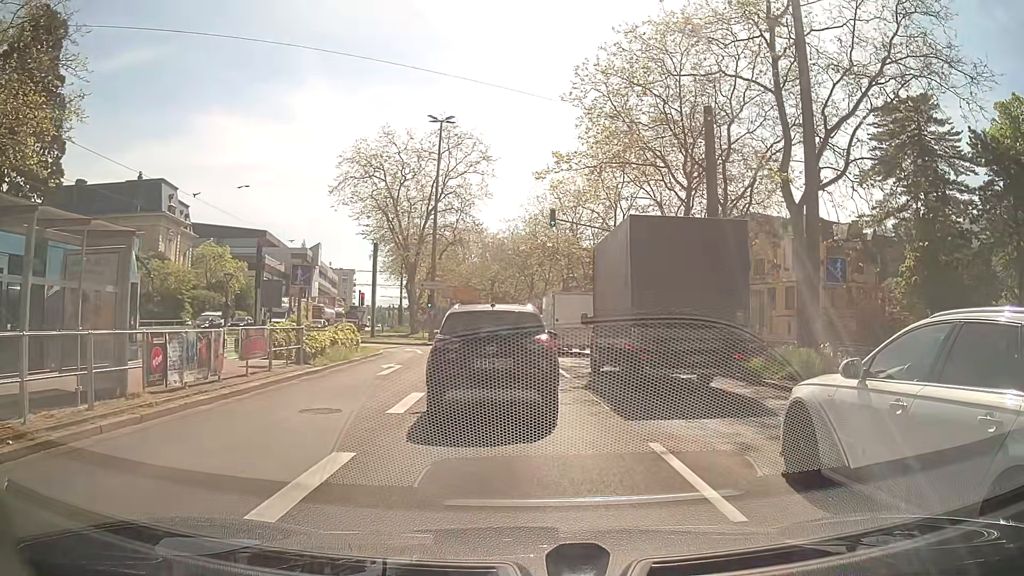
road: primary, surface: asphalt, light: Day
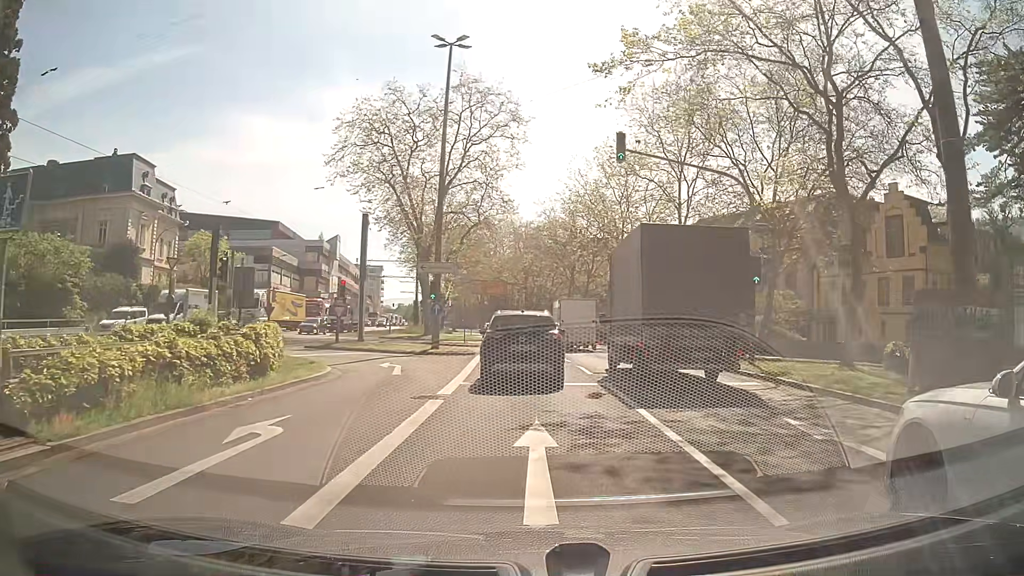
(-1.0, +13.2) m; -5°
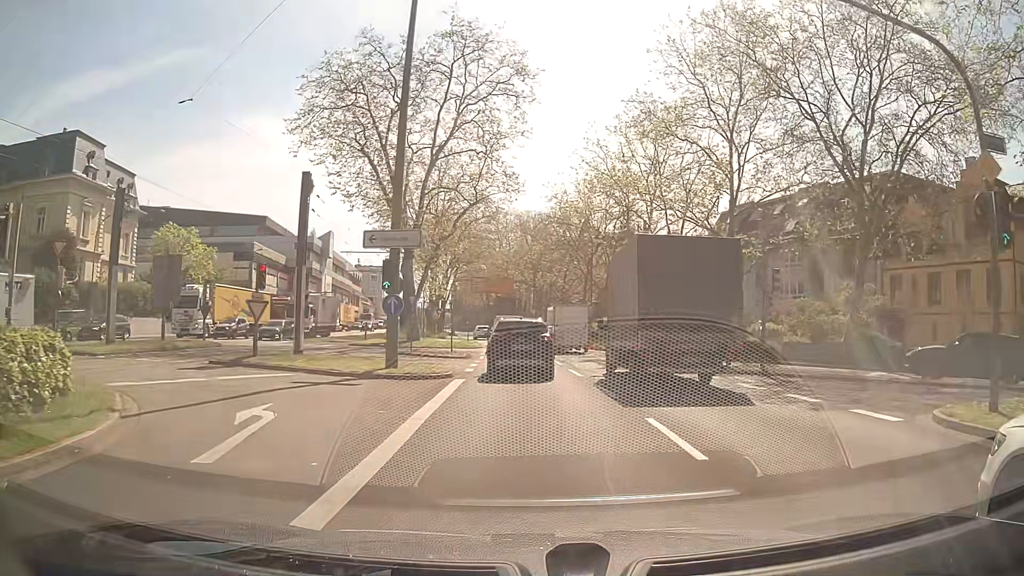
(-0.1, +11.1) m; -1°
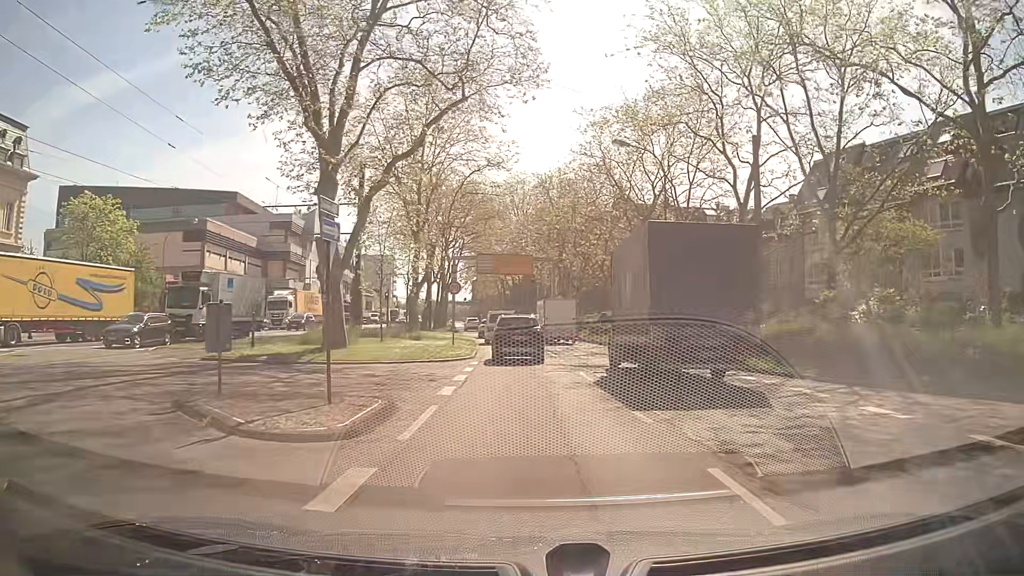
(-0.5, +21.9) m; -3°
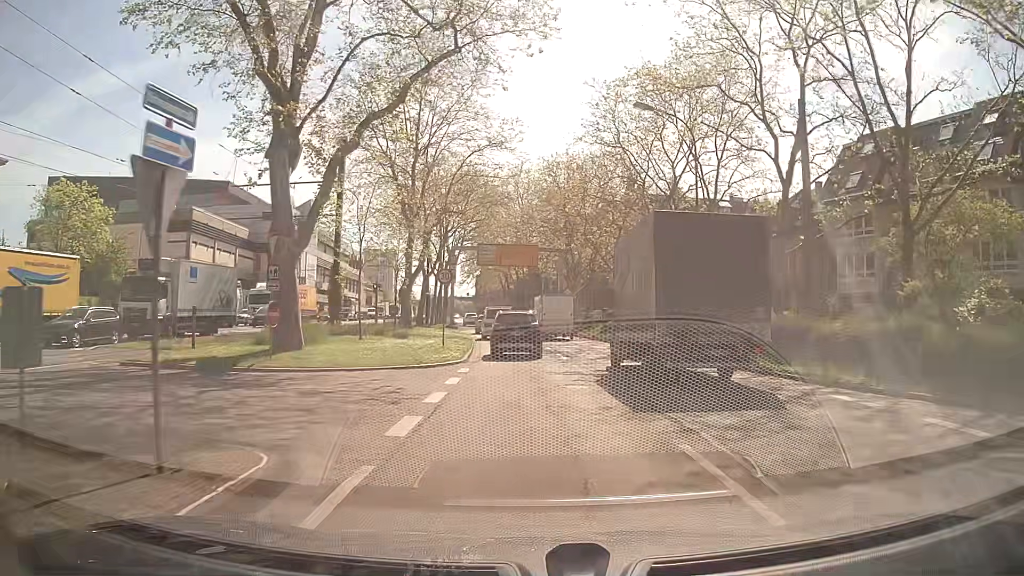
(0.0, +4.9) m; 0°
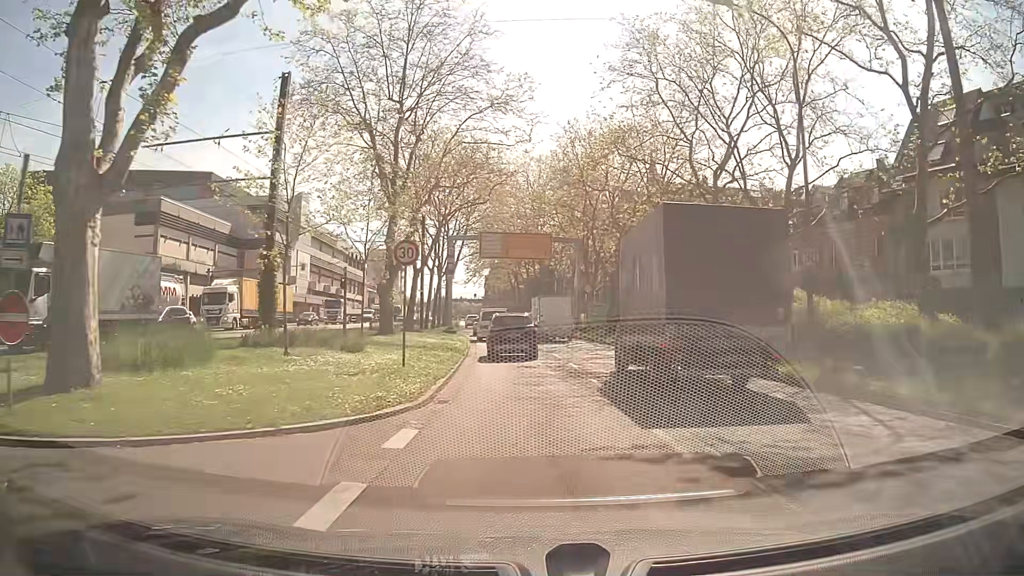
(0.0, +9.5) m; -1°
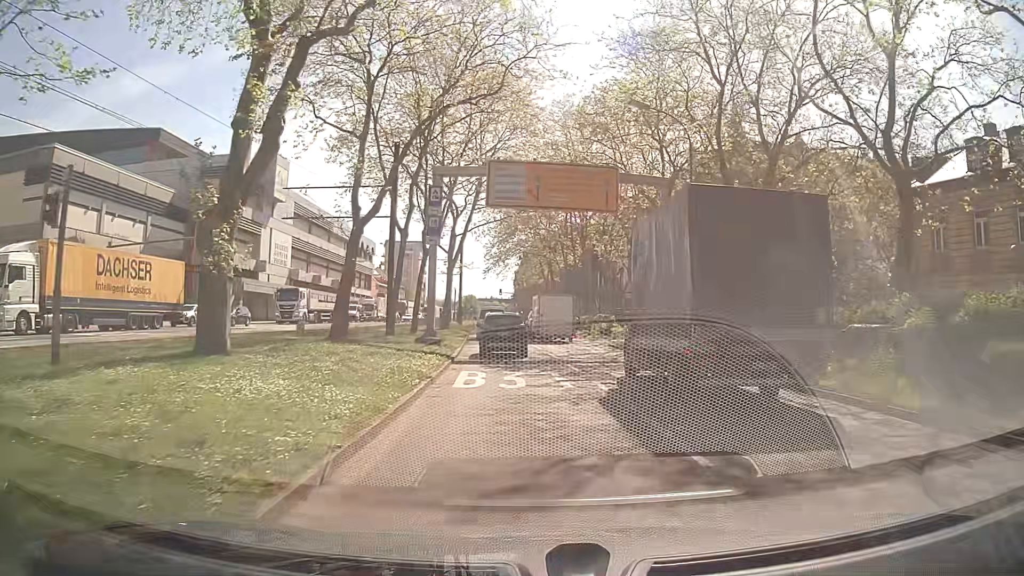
(-0.3, +22.9) m; -1°
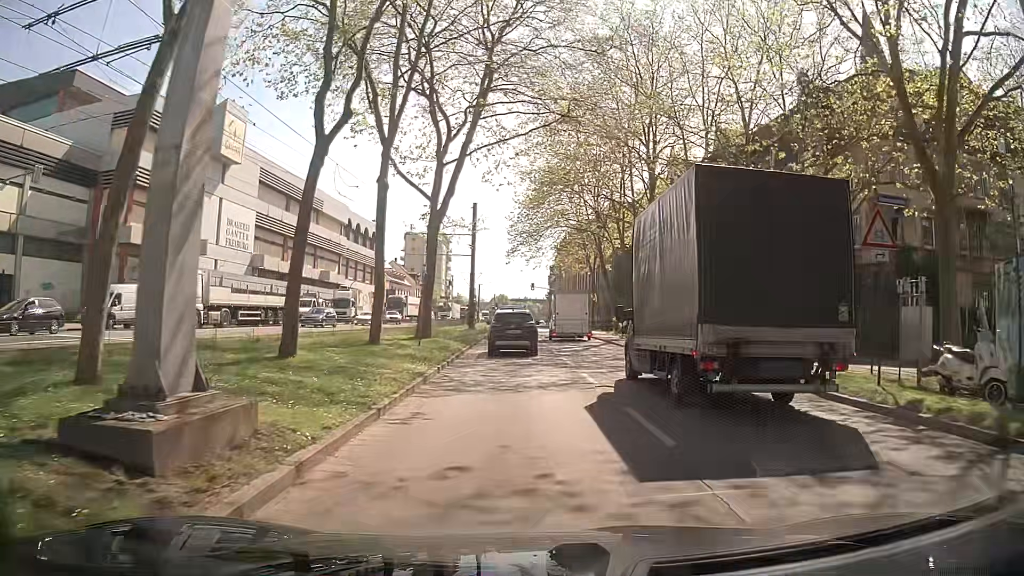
(-0.8, +22.4) m; -4°
(0, +10) (0, +20) (-1, +30) (-1, +40) (-1, +50) (-1, +60) (-1, +70) (-1, +80) (-1, +90) (-2, +100) m
